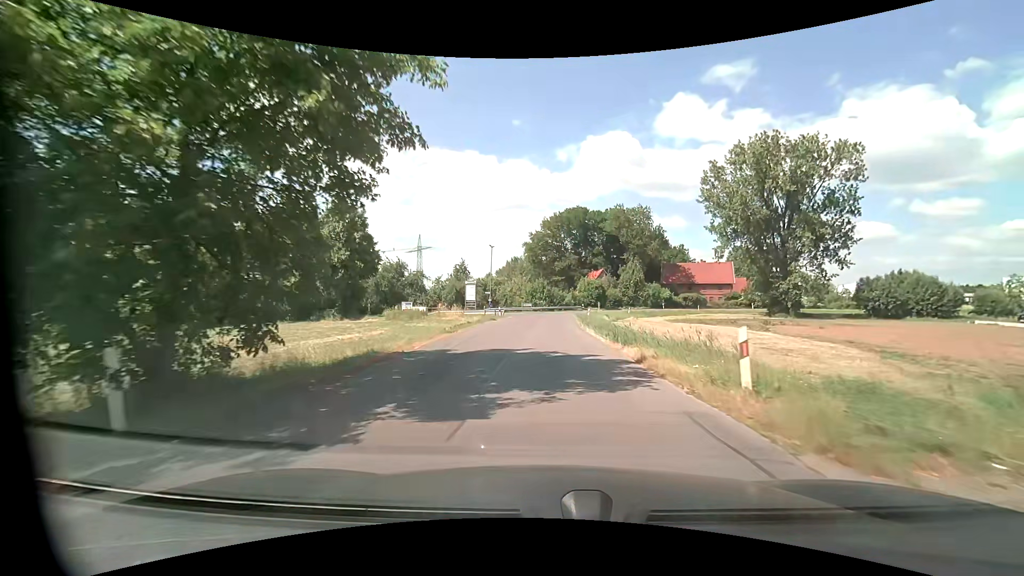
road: unclassified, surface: asphalt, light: Day
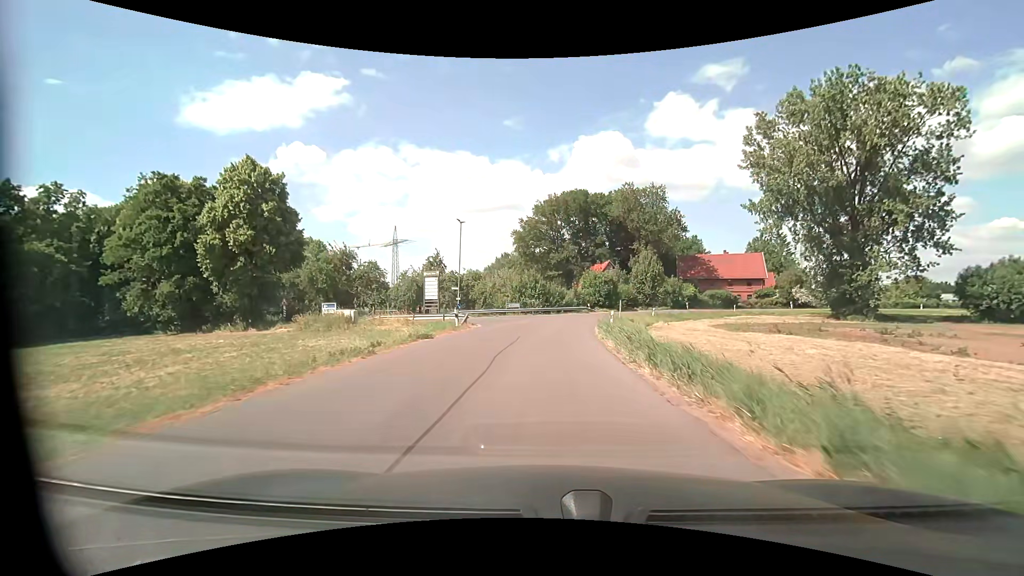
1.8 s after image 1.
(0.0, +21.4) m; 0°
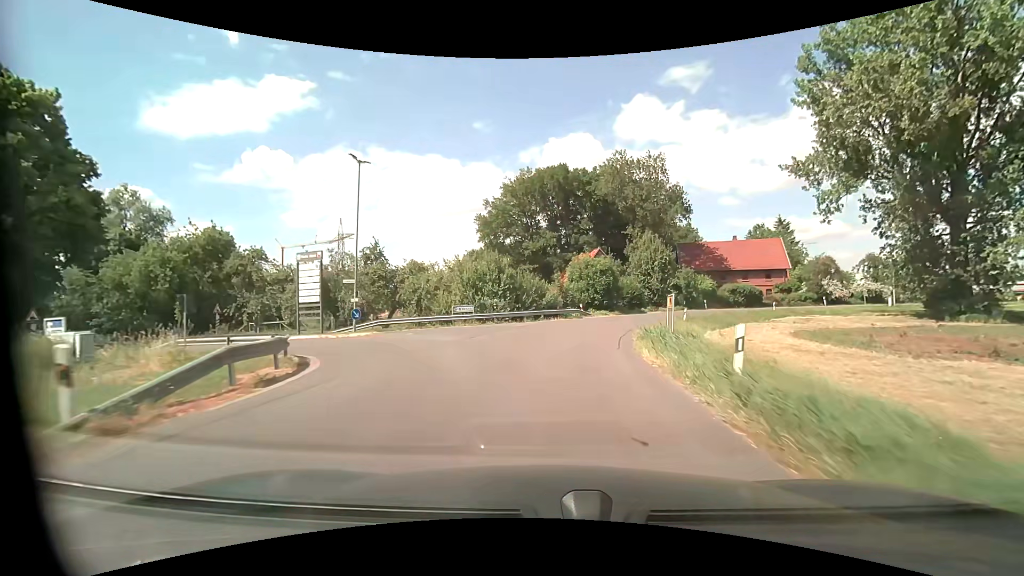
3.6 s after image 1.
(+0.3, +21.6) m; +3°
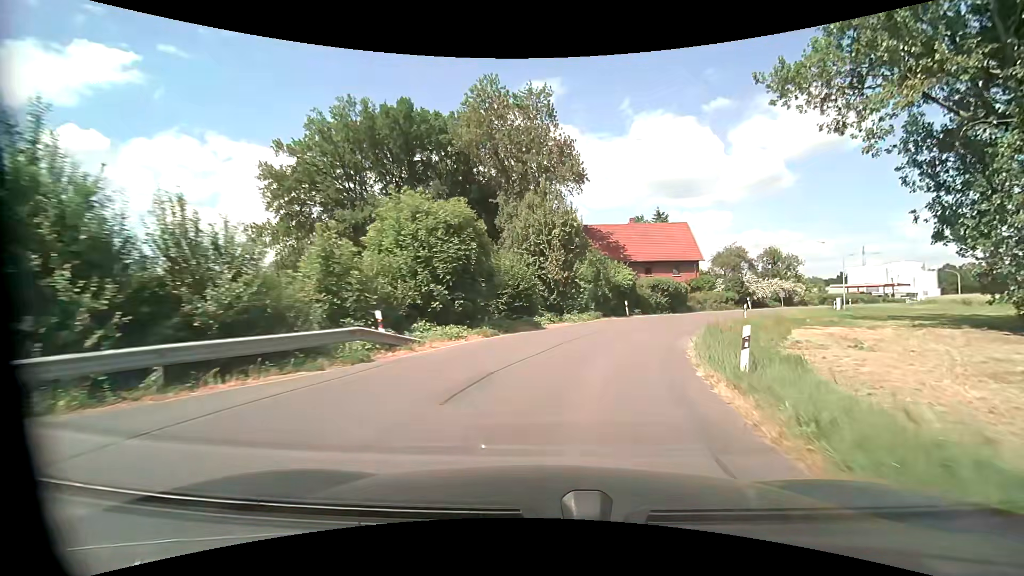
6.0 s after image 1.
(+3.2, +28.5) m; +15°
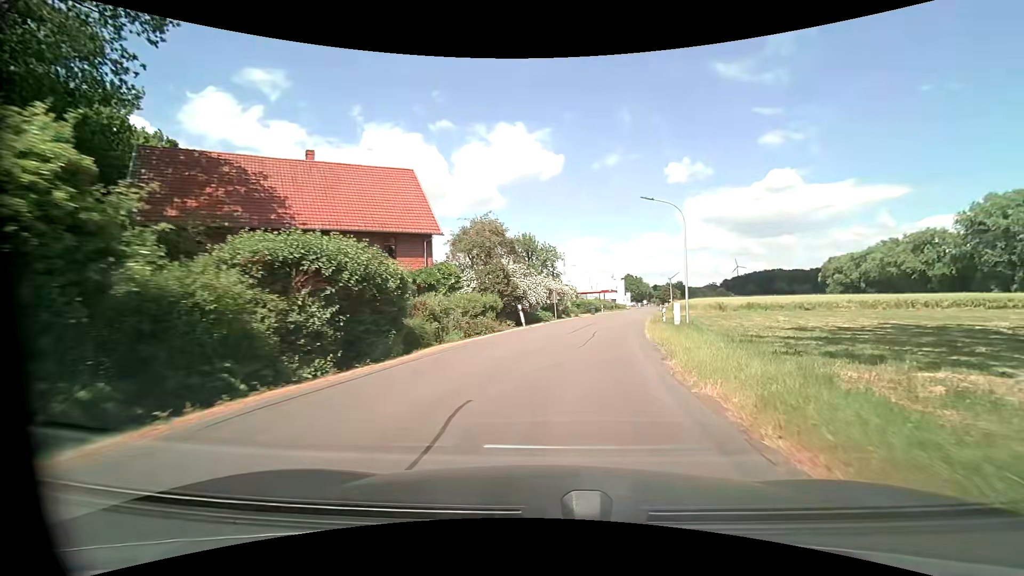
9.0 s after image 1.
(+8.6, +32.6) m; +30°
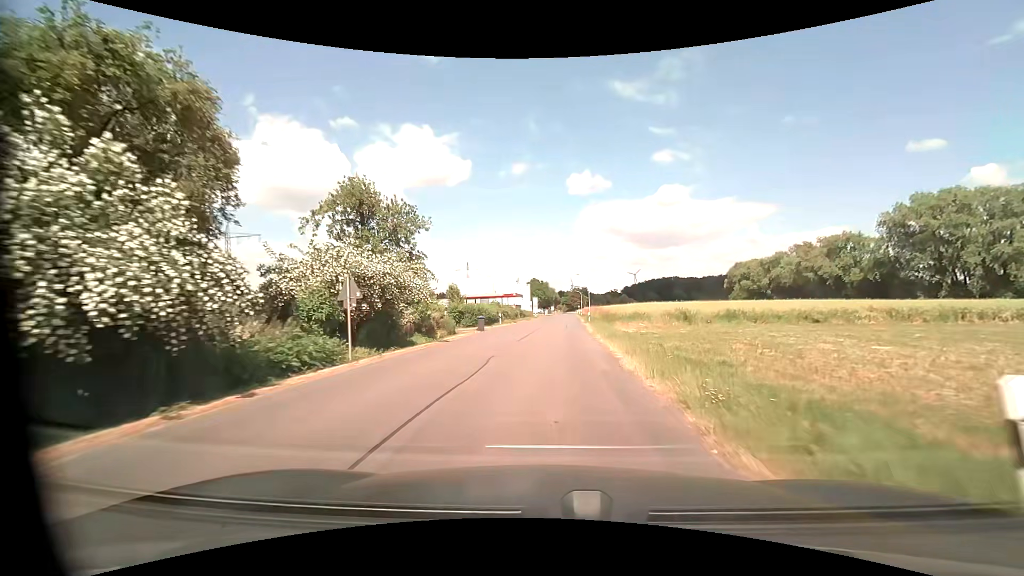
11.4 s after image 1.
(+3.3, +26.8) m; +11°
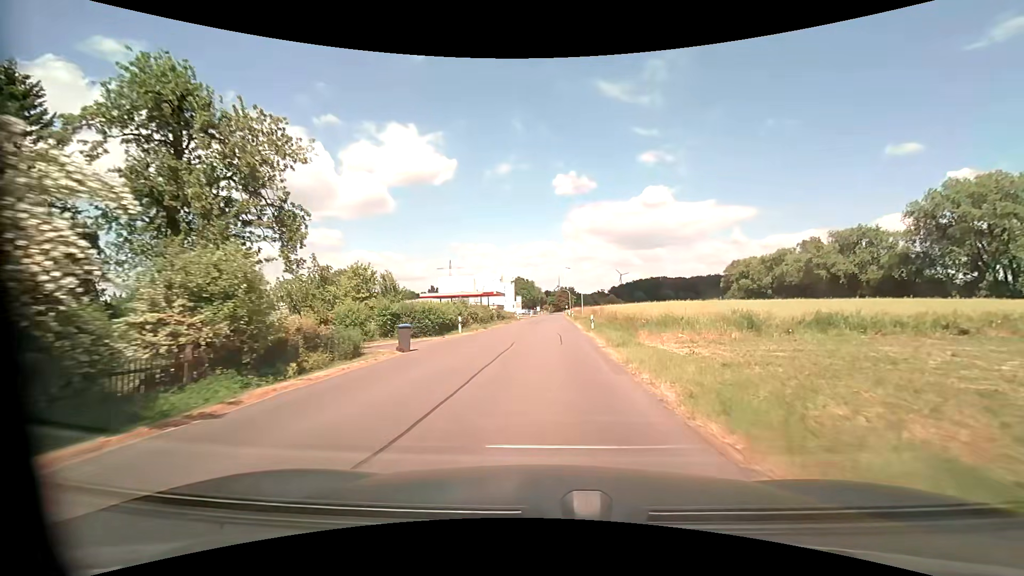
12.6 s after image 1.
(+0.2, +14.9) m; +2°
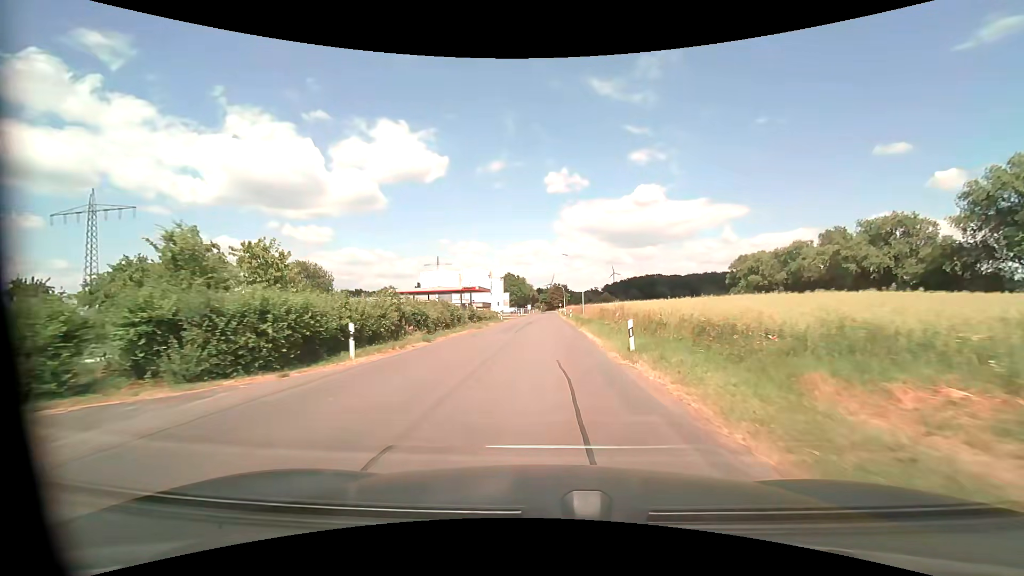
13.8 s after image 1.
(+0.1, +15.8) m; +1°
(0, +10) (0, +20) (0, +30) (0, +40) (0, +50) (0, +60) (+1, +70) (+1, +80) (+1, +90) (+1, +100) m
